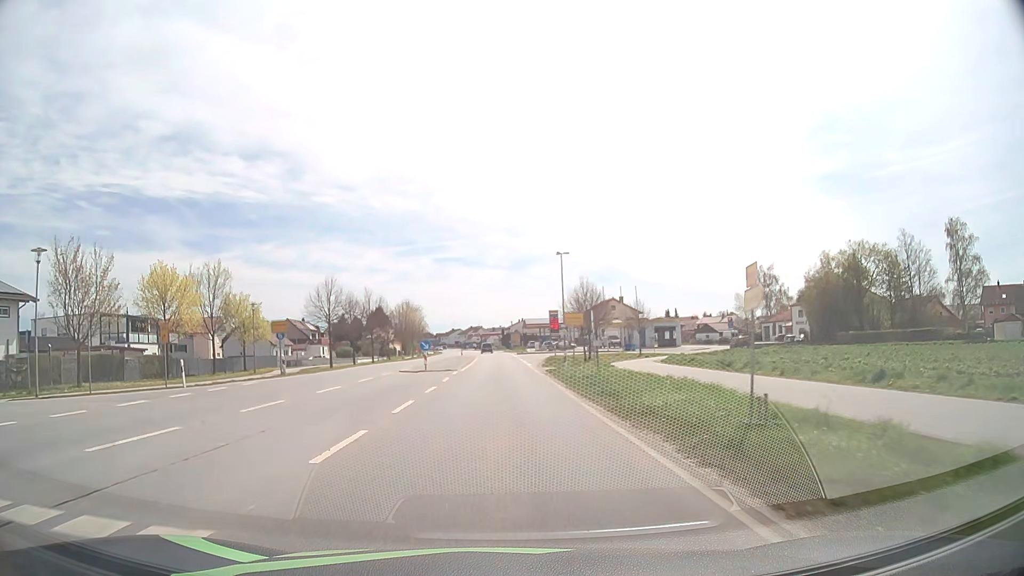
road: primary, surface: asphalt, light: Day
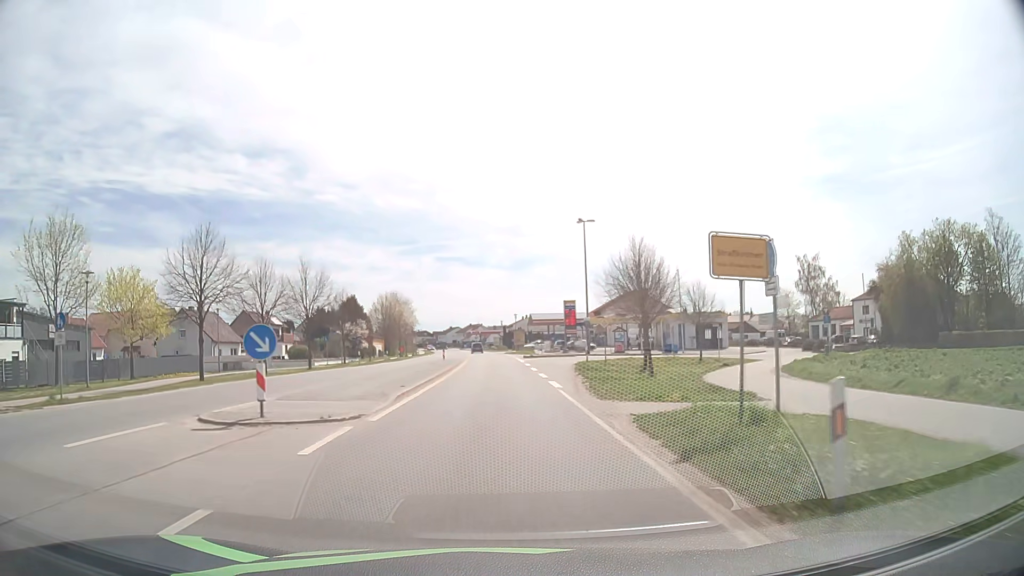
(0.0, +23.6) m; 0°
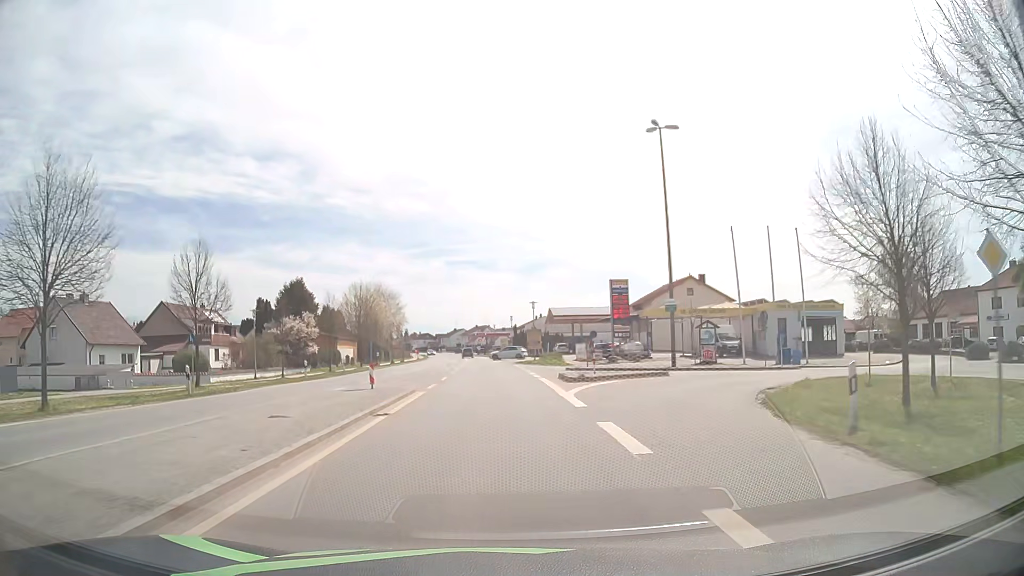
(-0.2, +30.3) m; -1°
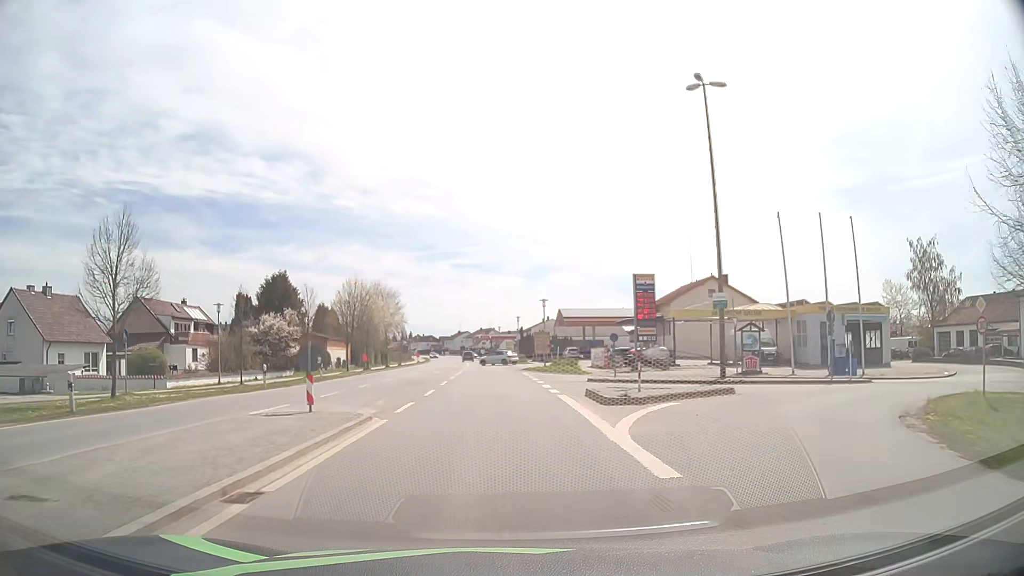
(0.0, +7.3) m; 0°
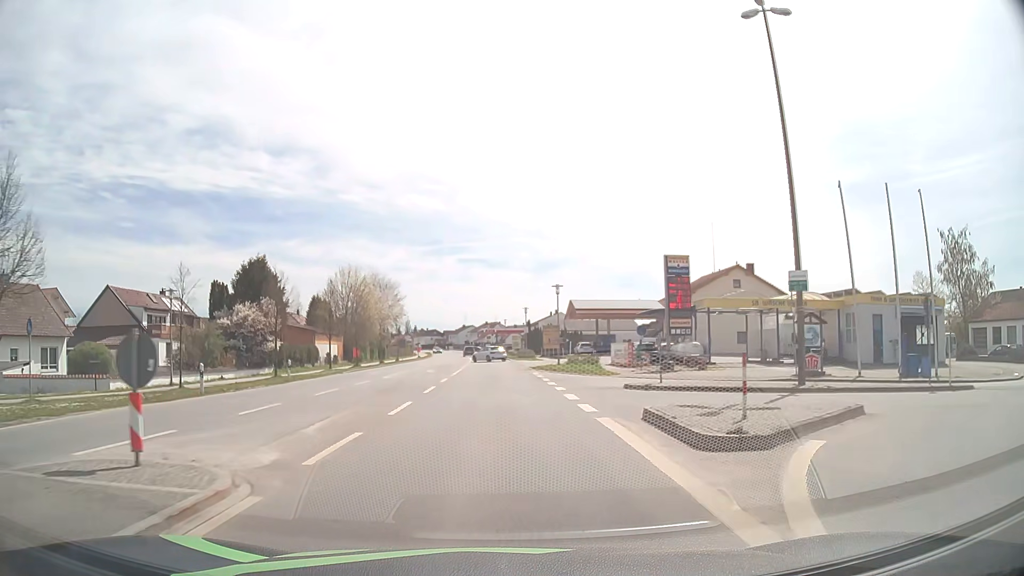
(0.0, +7.3) m; 0°
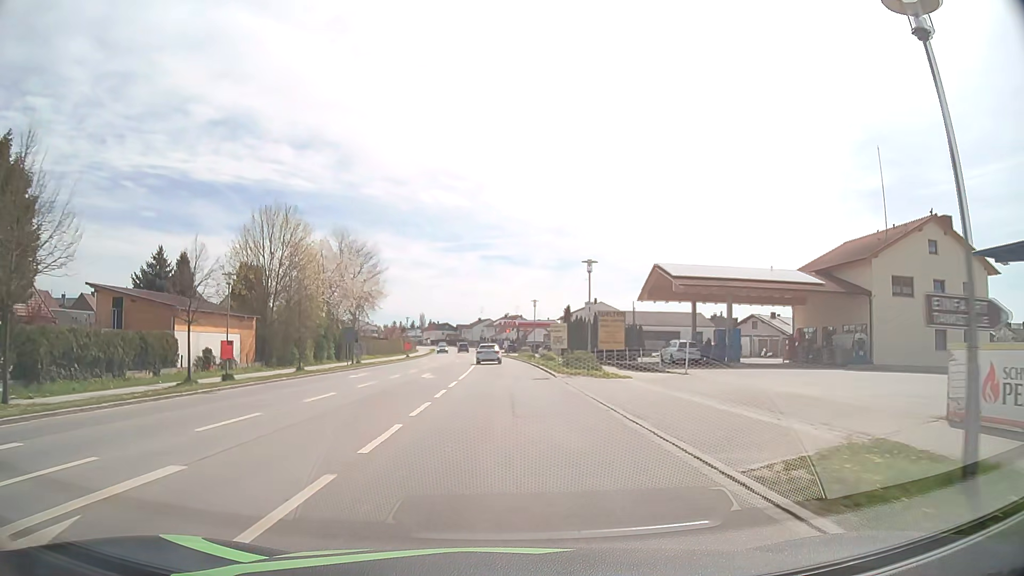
(-0.9, +35.4) m; -2°
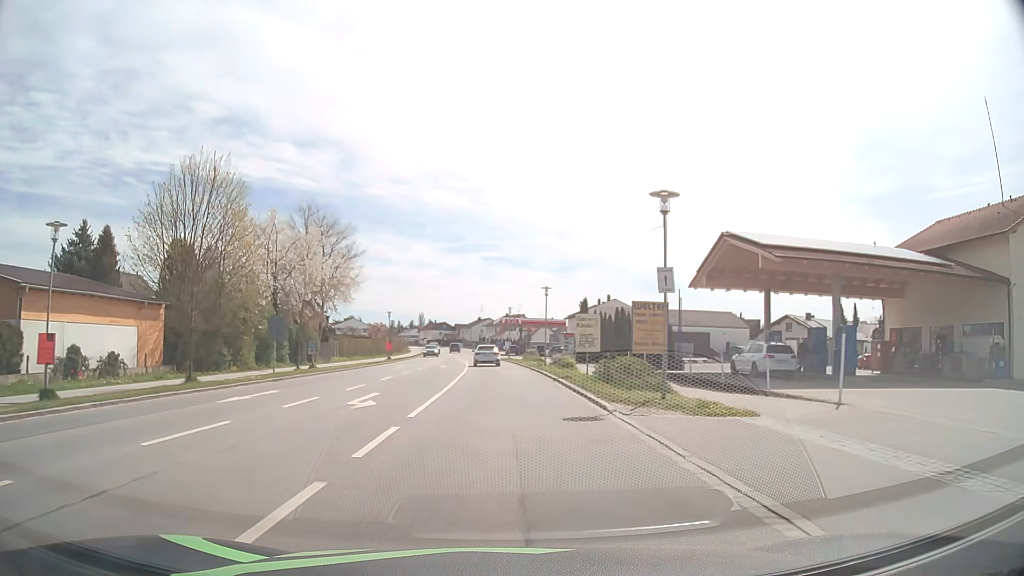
(+0.1, +13.9) m; 0°
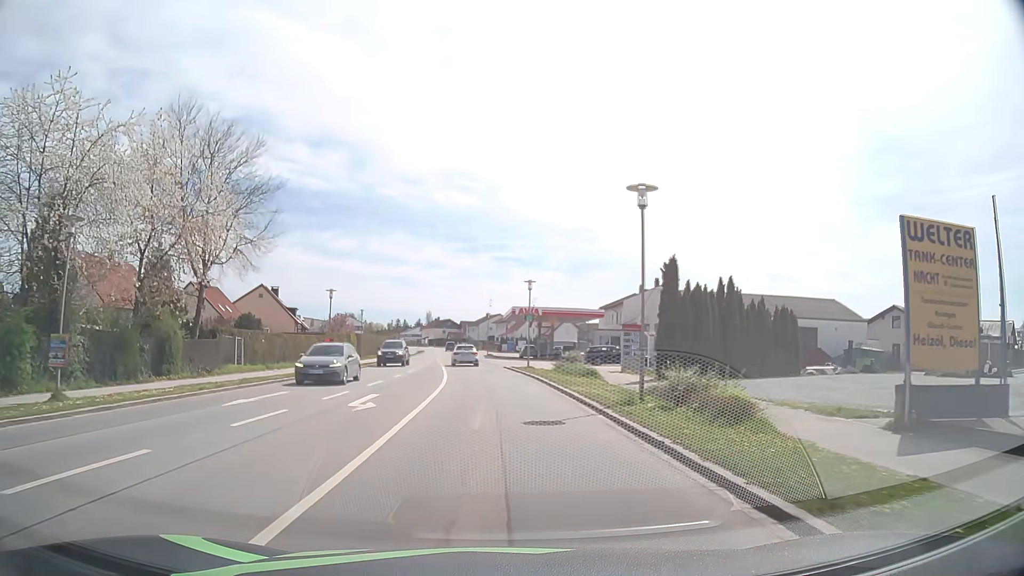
(-0.2, +27.5) m; -1°
(0, +10) (0, +20) (-1, +30) (-2, +40) (-3, +50) (-4, +60) (-5, +70) (-6, +80) (-7, +90) (-7, +100) m
